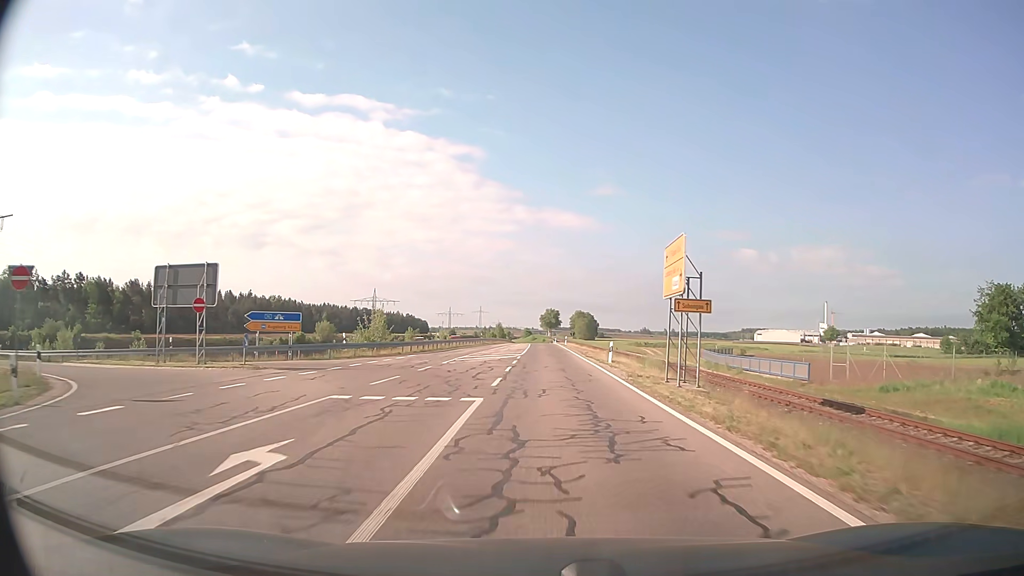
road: secondary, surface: asphalt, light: Day
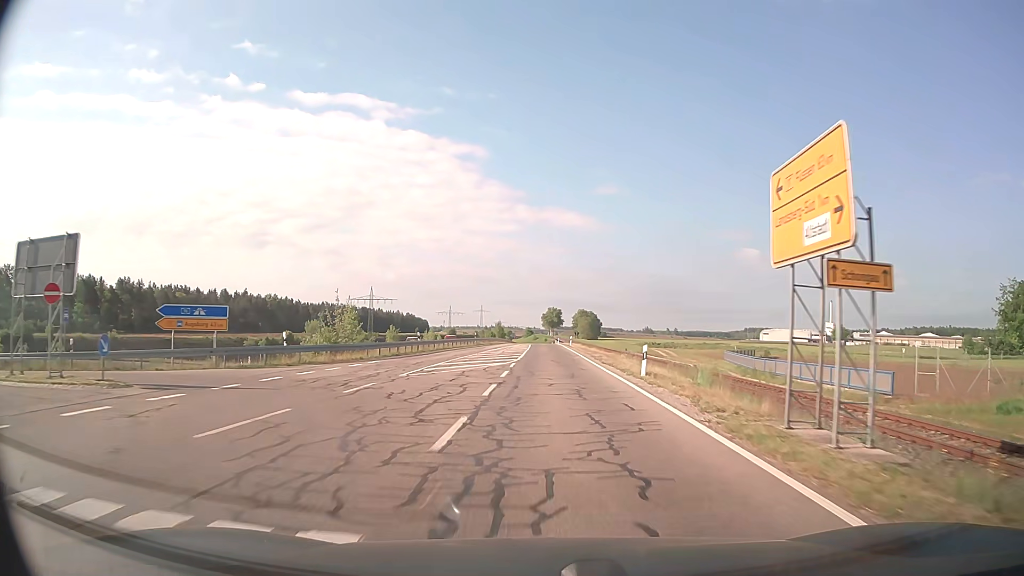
(0.0, +9.5) m; 0°
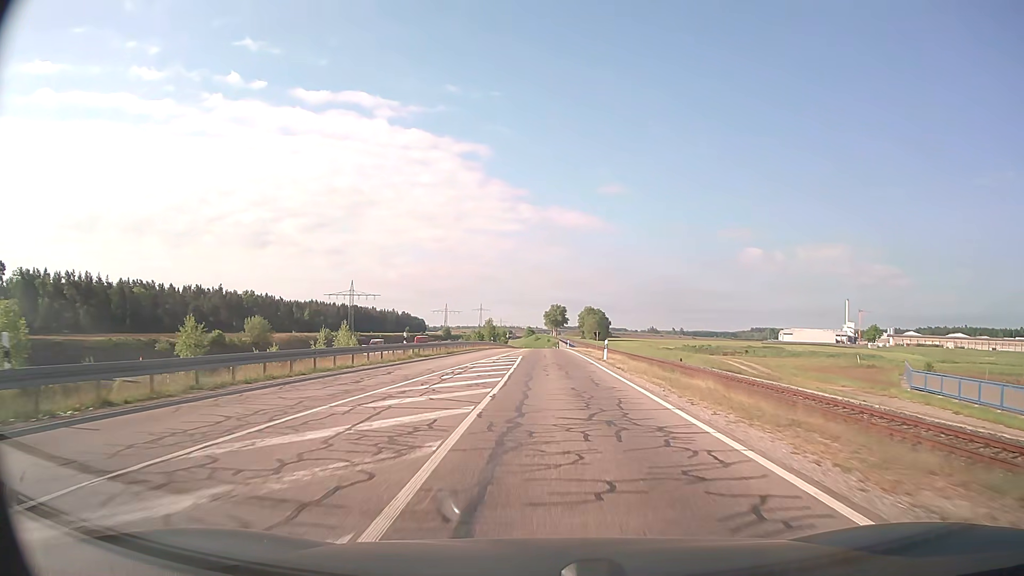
(-0.1, +37.6) m; 0°
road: trunk_link
(0, +10) (0, +20) (0, +30) (0, +40) (0, +50) (0, +60) (0, +70) (0, +80) (0, +90) (0, +100) m
